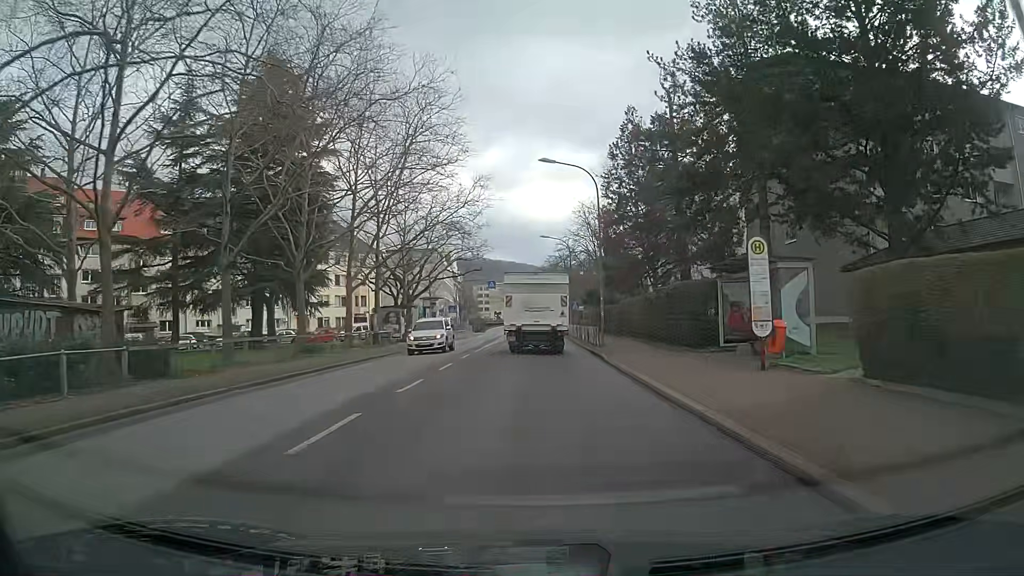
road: secondary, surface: asphalt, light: Day
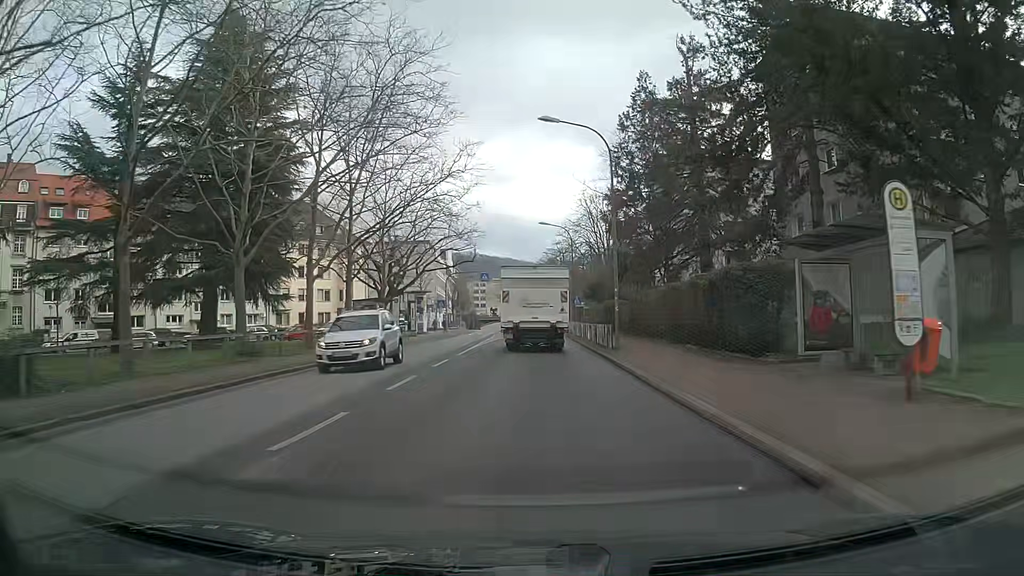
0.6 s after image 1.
(+0.1, +6.4) m; +1°
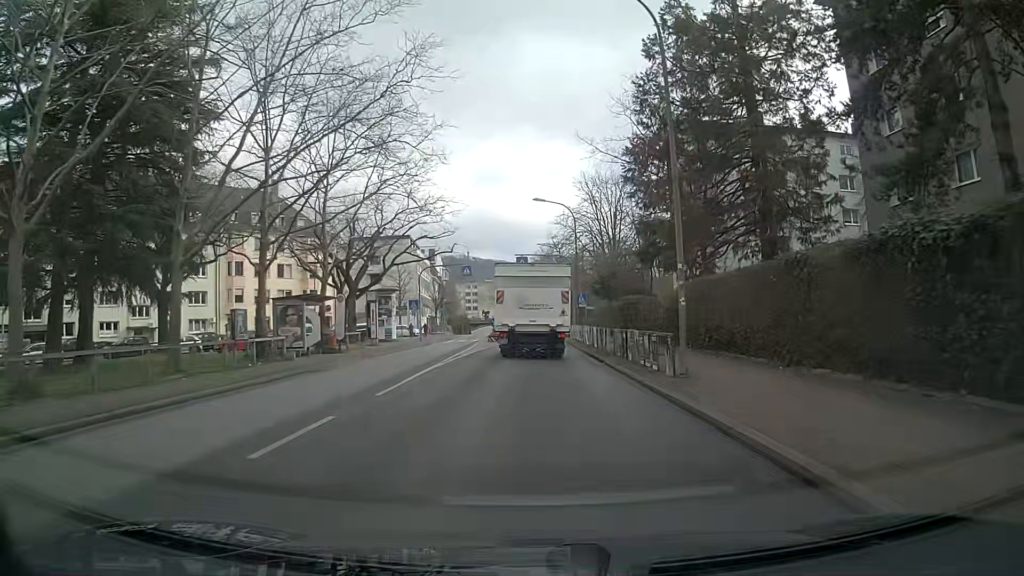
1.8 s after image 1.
(+0.1, +12.1) m; +1°
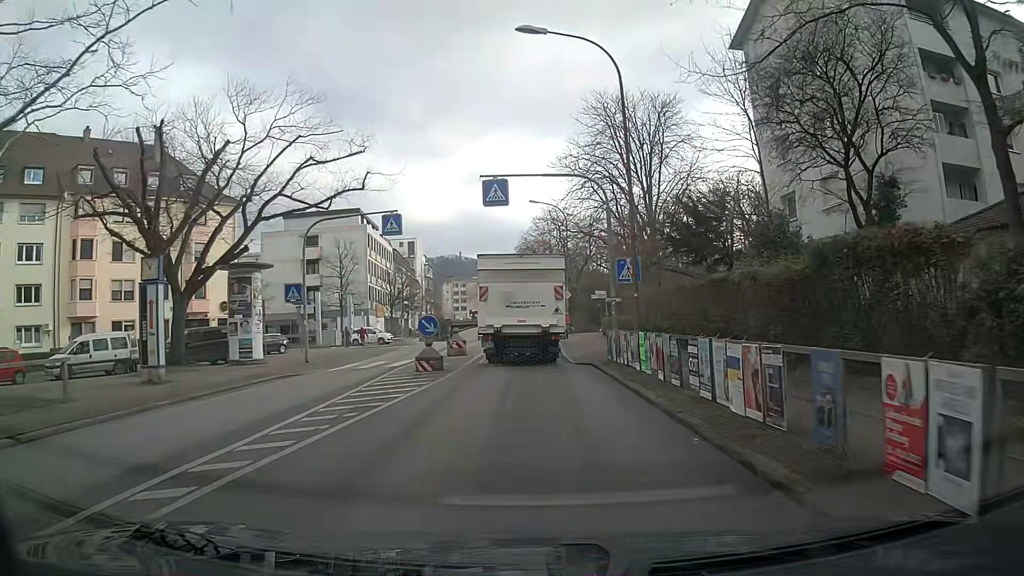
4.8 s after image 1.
(-0.1, +26.1) m; -1°
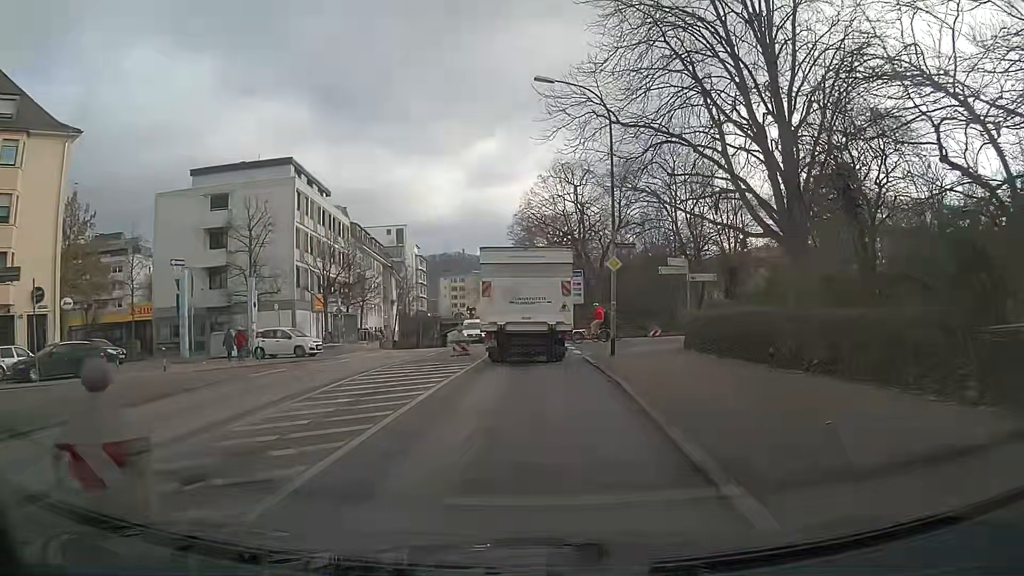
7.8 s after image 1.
(+0.3, +24.1) m; 0°
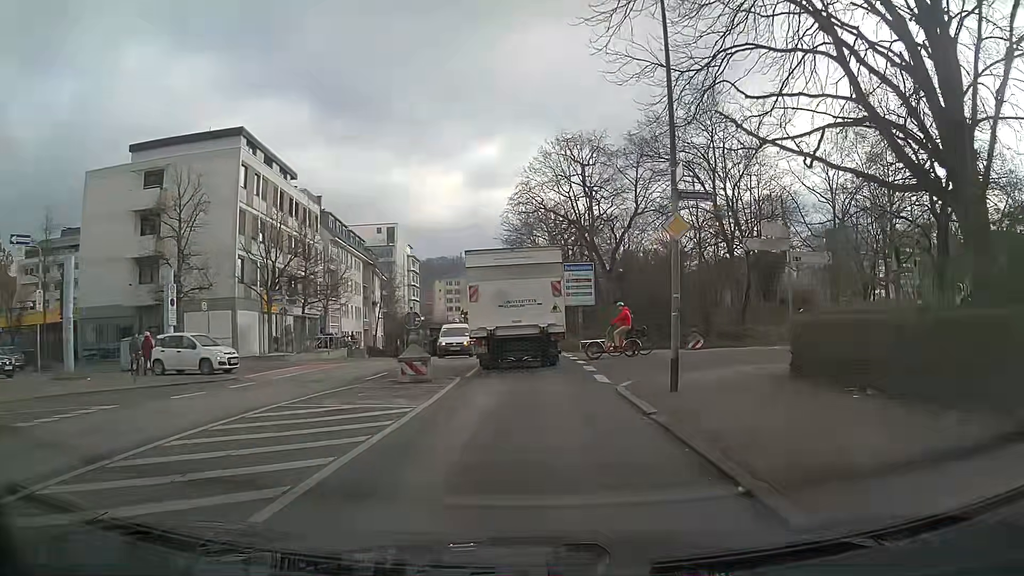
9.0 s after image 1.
(+0.1, +9.9) m; +1°
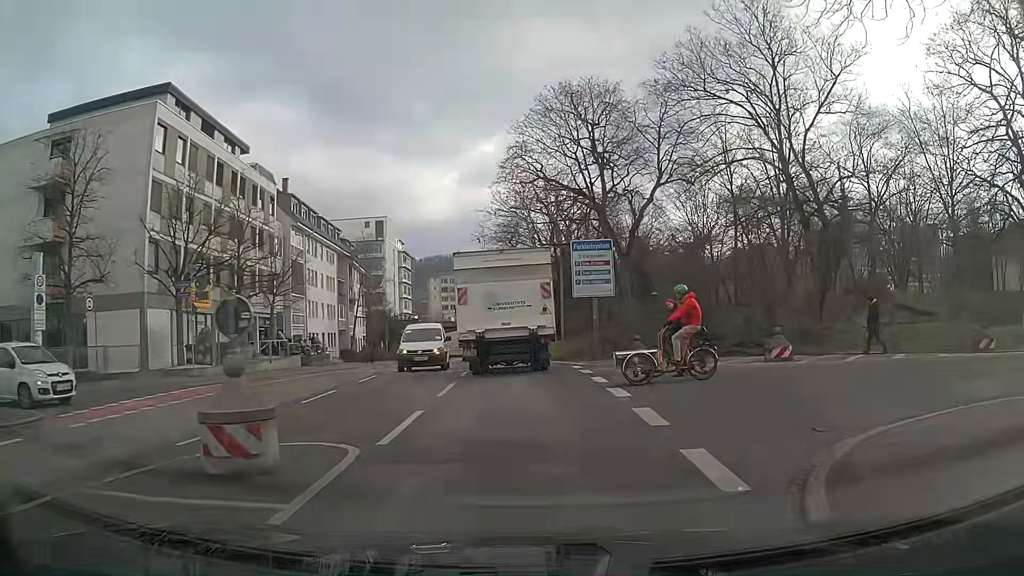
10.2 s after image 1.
(0.0, +9.9) m; -1°
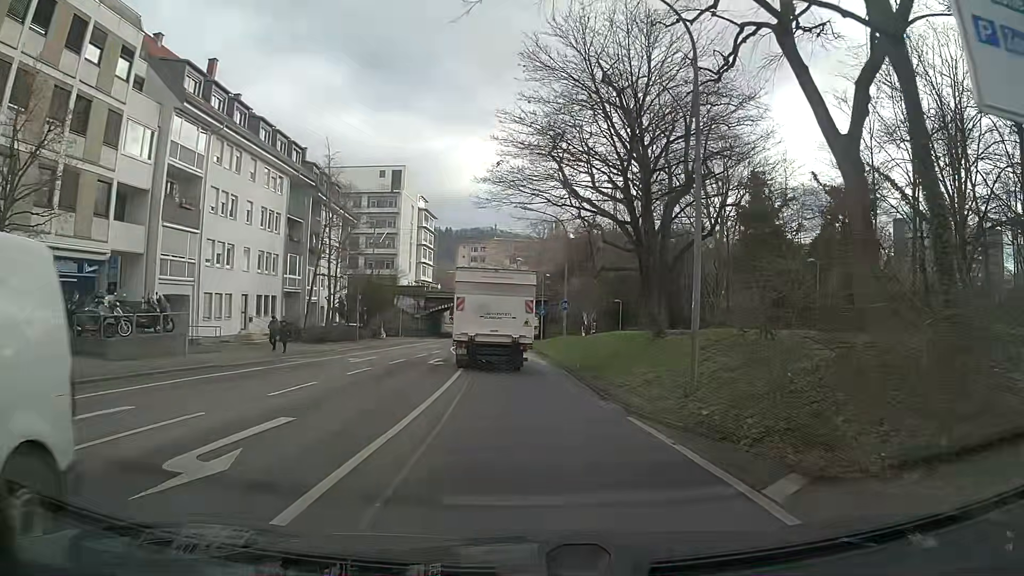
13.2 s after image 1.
(-0.3, +24.6) m; -2°
